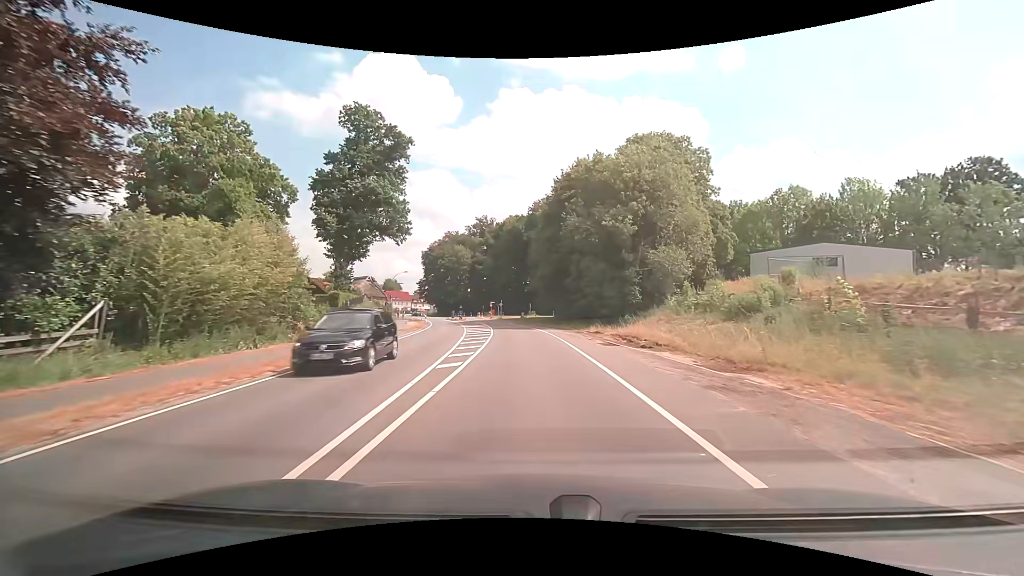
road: secondary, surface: asphalt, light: Day
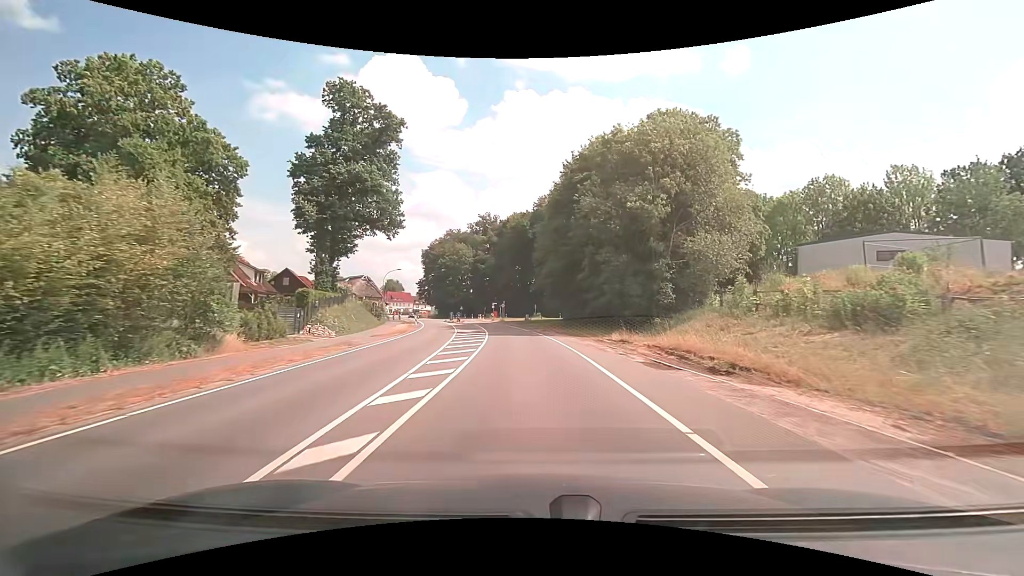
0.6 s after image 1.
(-0.1, +7.6) m; -1°
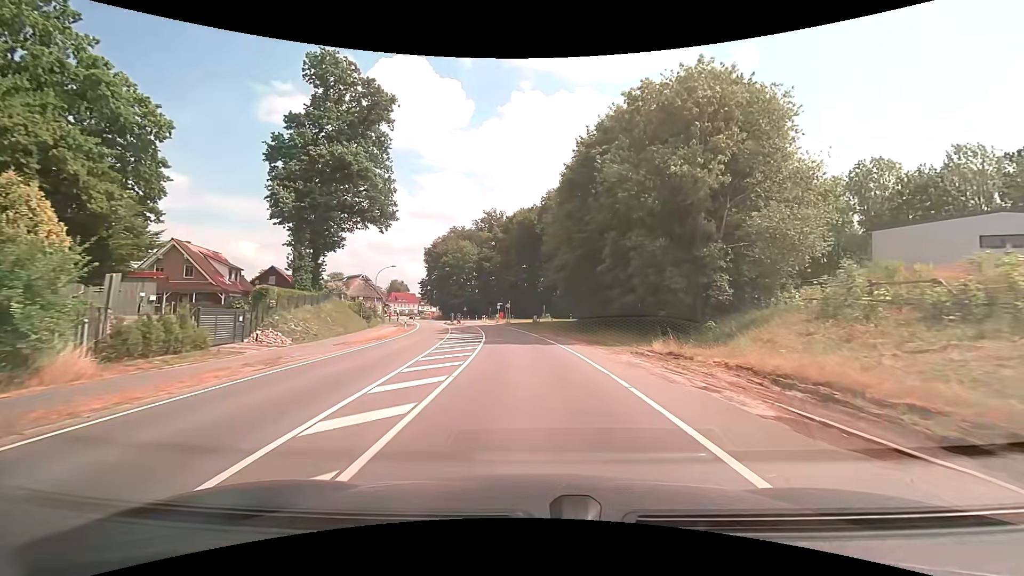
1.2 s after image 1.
(-0.1, +7.5) m; -1°
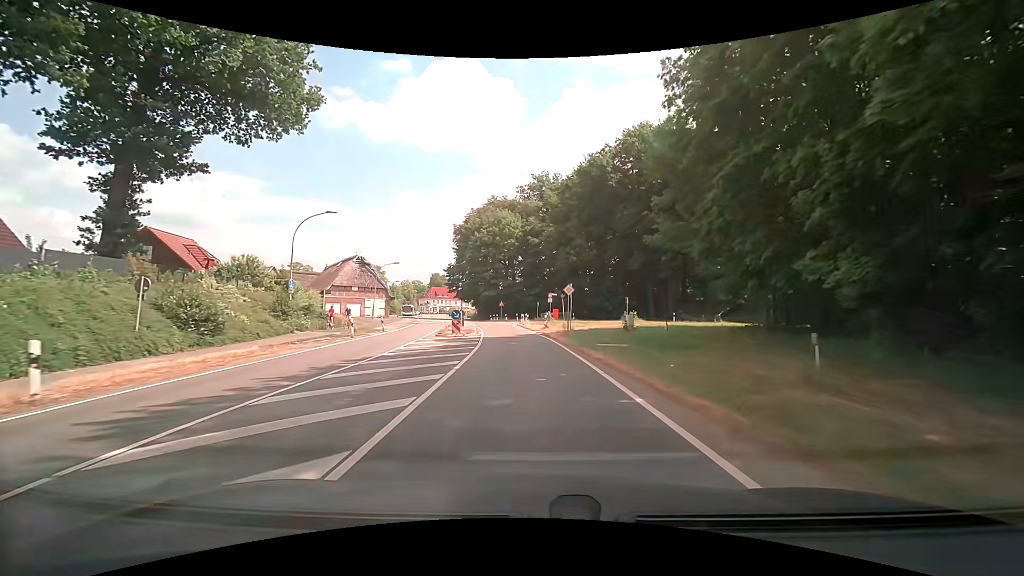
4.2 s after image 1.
(-2.0, +37.5) m; -6°
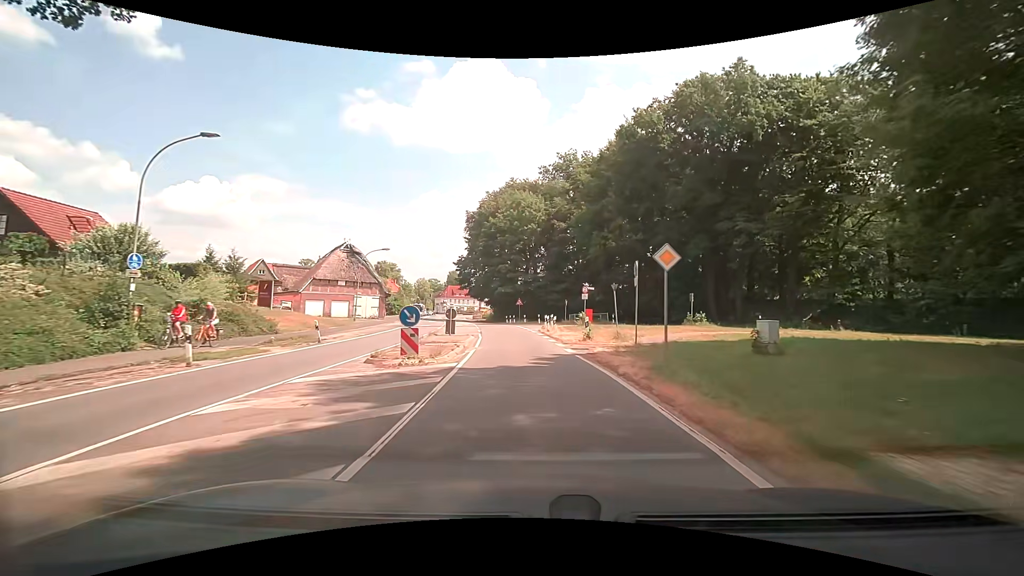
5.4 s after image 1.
(-0.4, +15.4) m; -2°
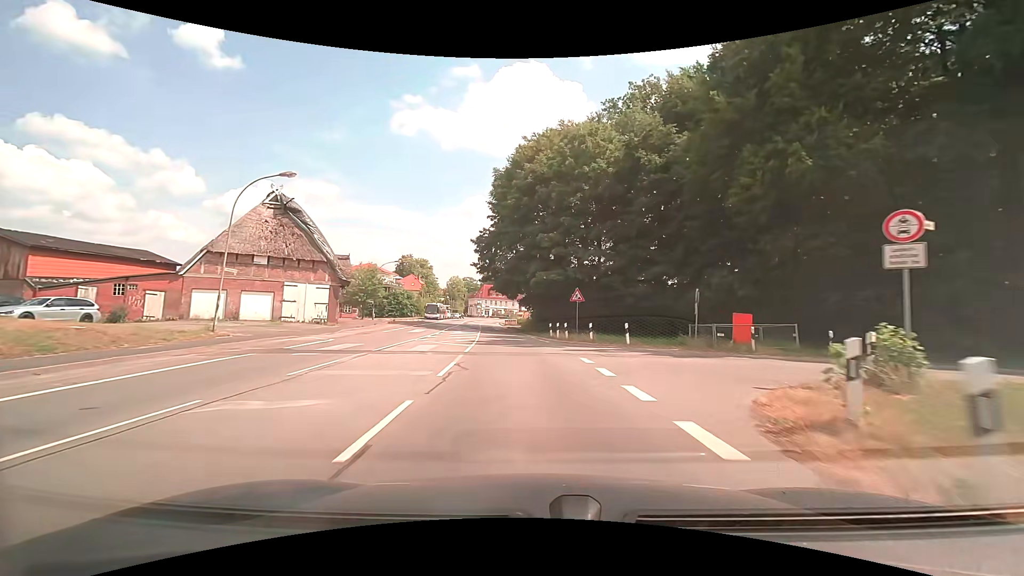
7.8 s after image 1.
(-1.7, +30.5) m; -6°
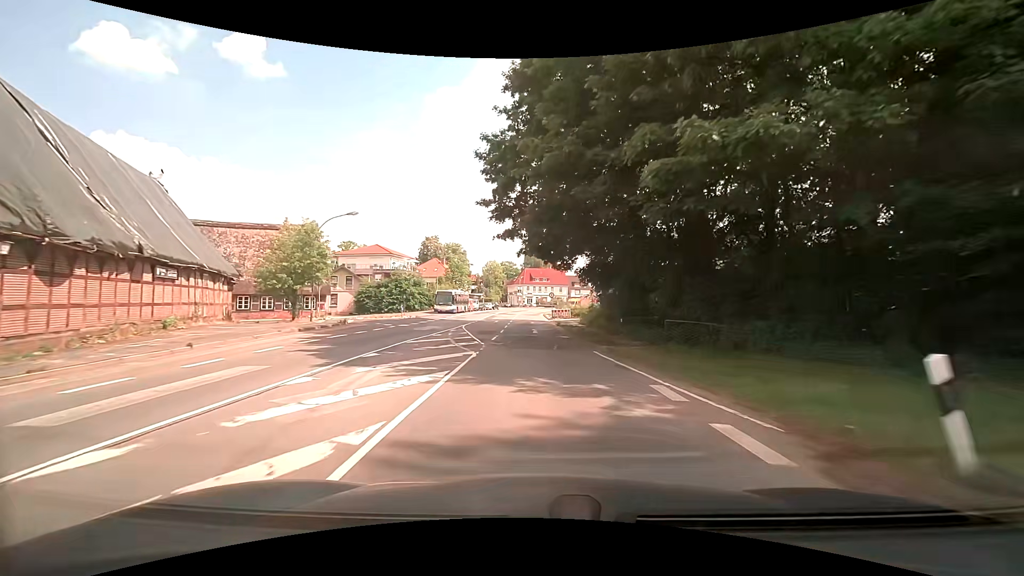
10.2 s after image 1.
(-1.3, +29.9) m; -4°
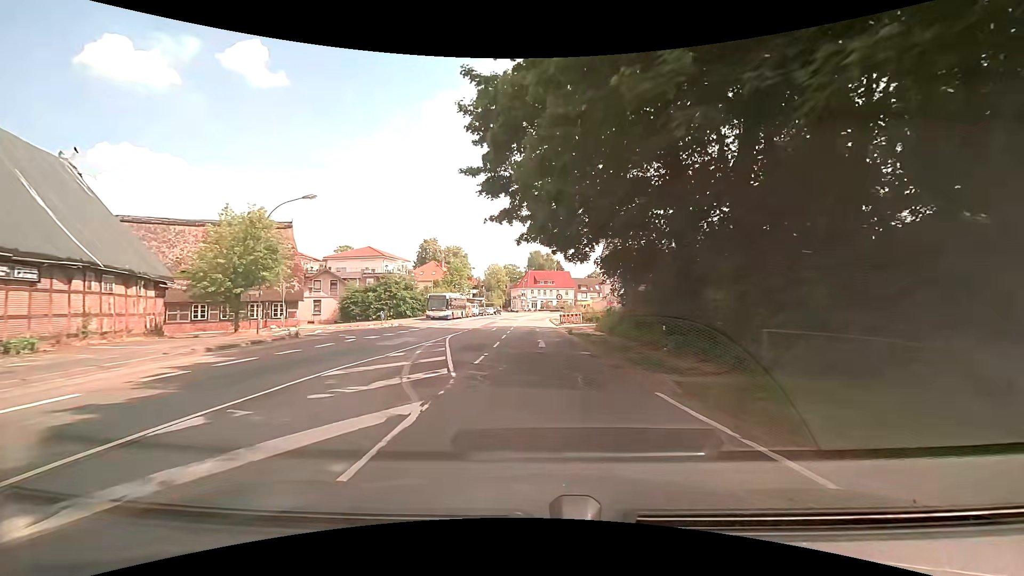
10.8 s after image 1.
(-0.1, +7.5) m; -1°
(0, +10) (0, +20) (0, +30) (0, +40) (0, +50) (0, +60) (0, +70) (+1, +80) (+2, +90) (+4, +100) m
